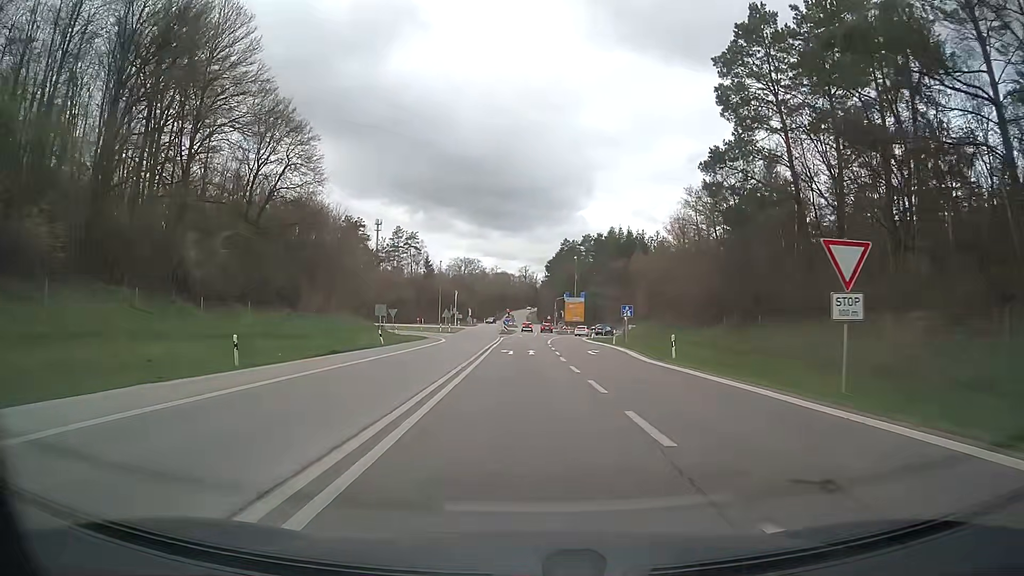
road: motorway_link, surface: asphalt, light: Day
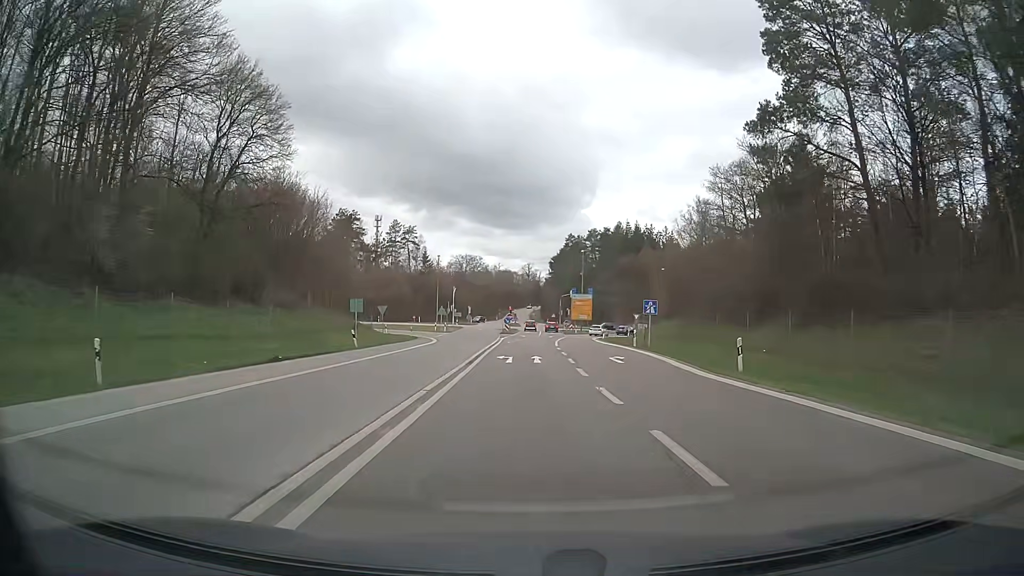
(0.0, +8.0) m; 0°
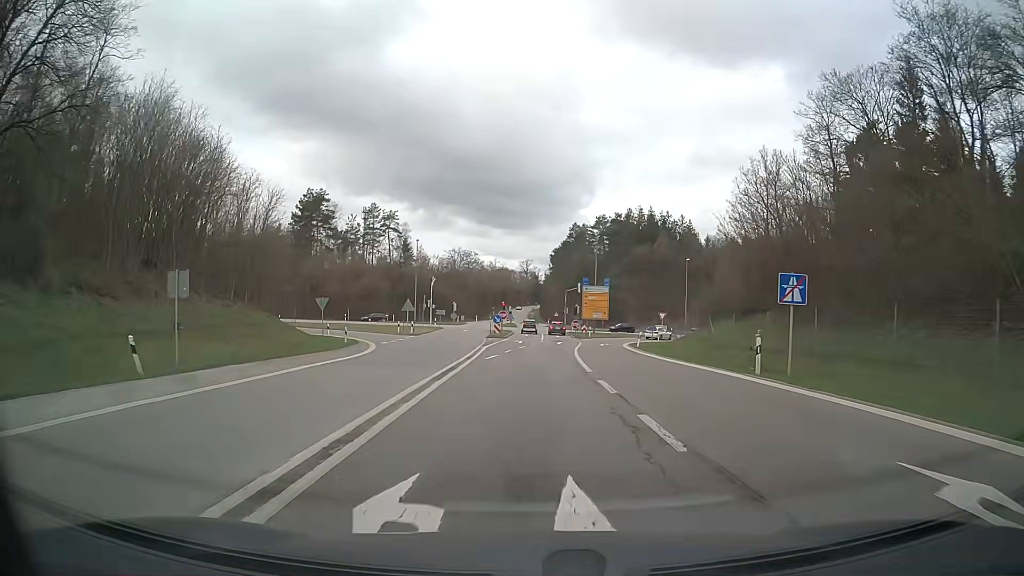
(-0.1, +22.5) m; 0°
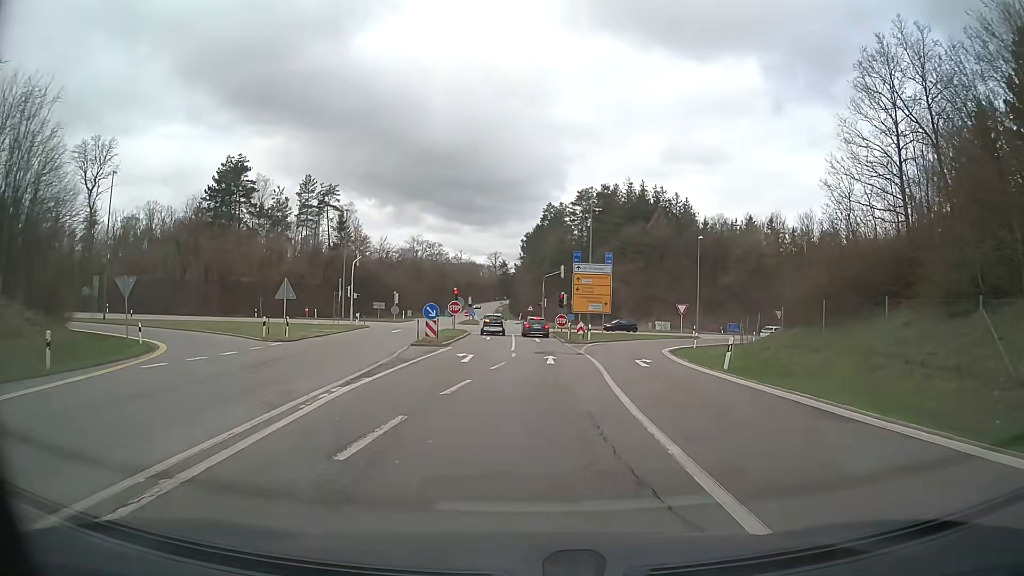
(+0.4, +25.5) m; +2°
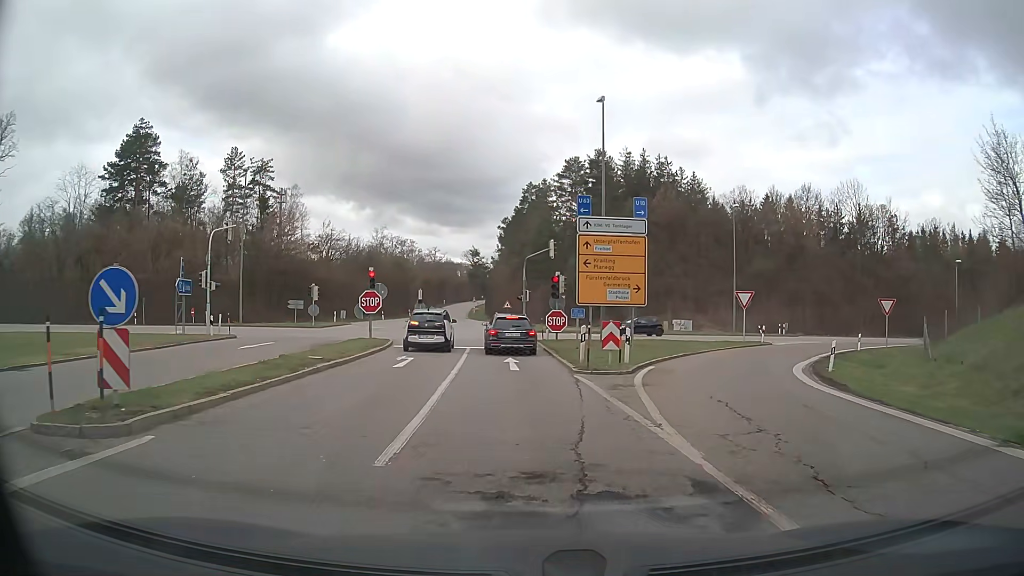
(+0.7, +23.2) m; +2°
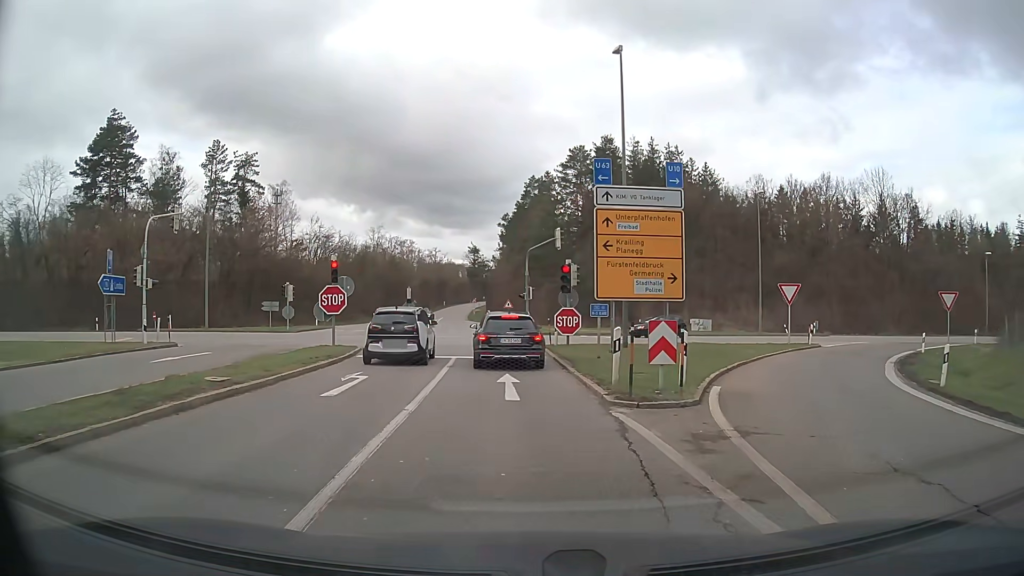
(0.0, +6.6) m; -1°
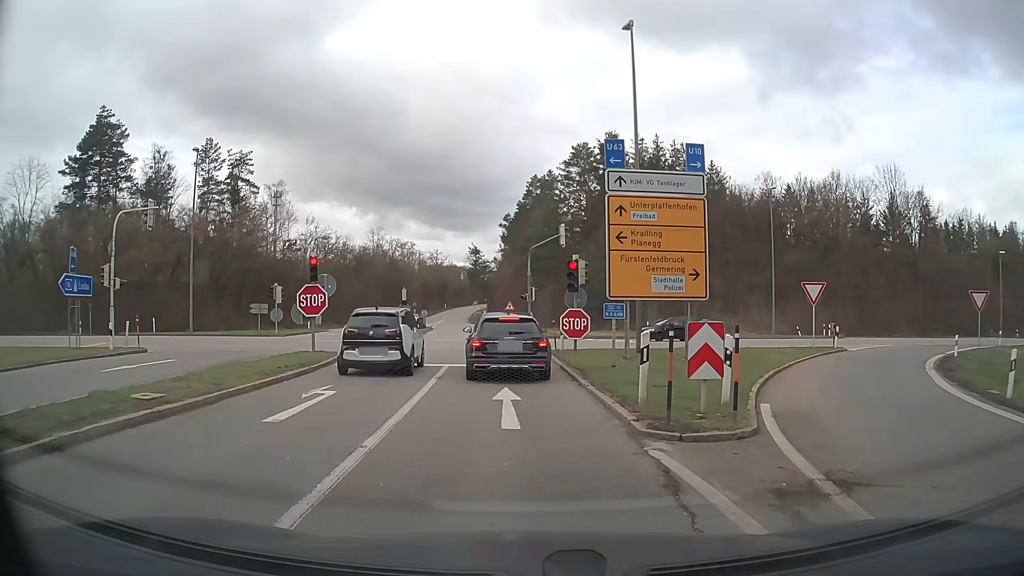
(0.0, +2.7) m; 0°
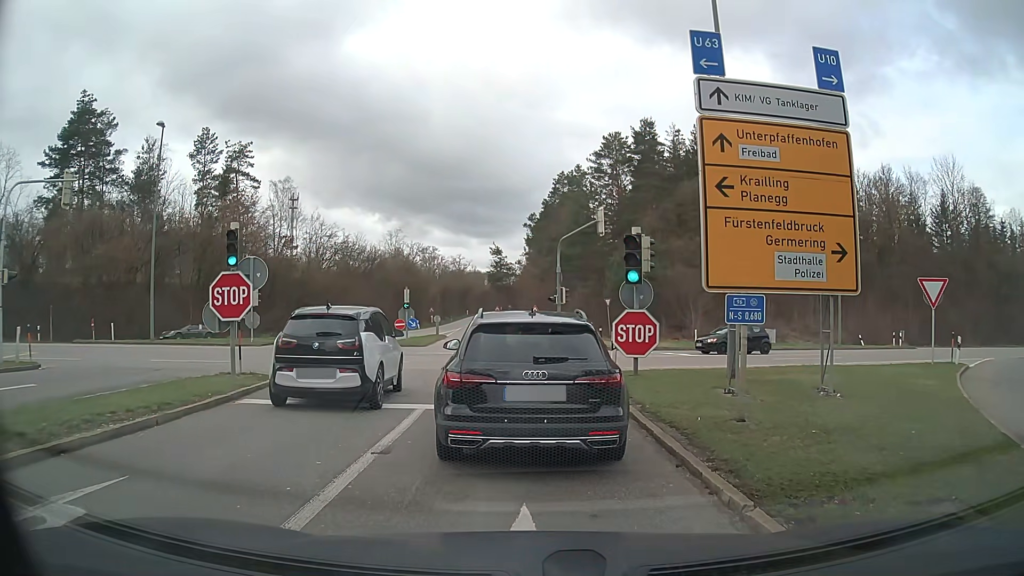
(-0.1, +8.0) m; -1°
(0, +10) (-1, +20) (-2, +30) (-3, +40) (-4, +50) (-5, +60) (-6, +70) (-7, +80) (-8, +90) (-8, +100) m
